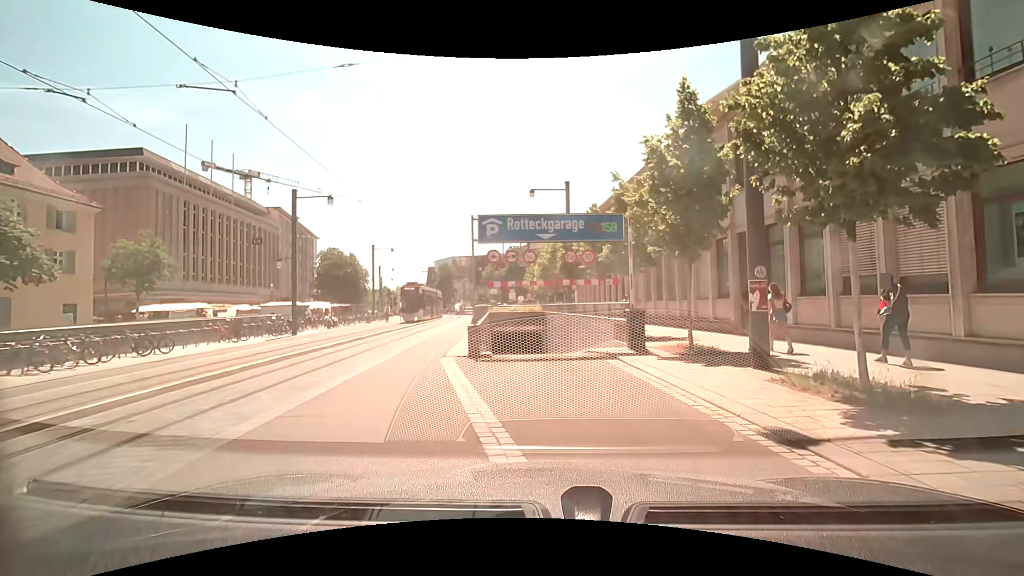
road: residential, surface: asphalt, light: Day
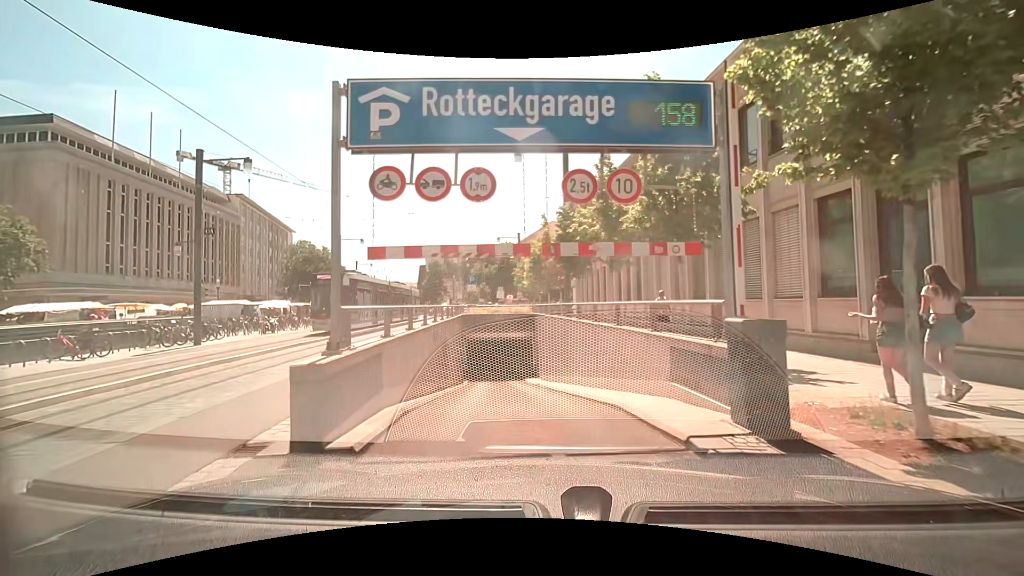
(+0.3, +8.4) m; +1°
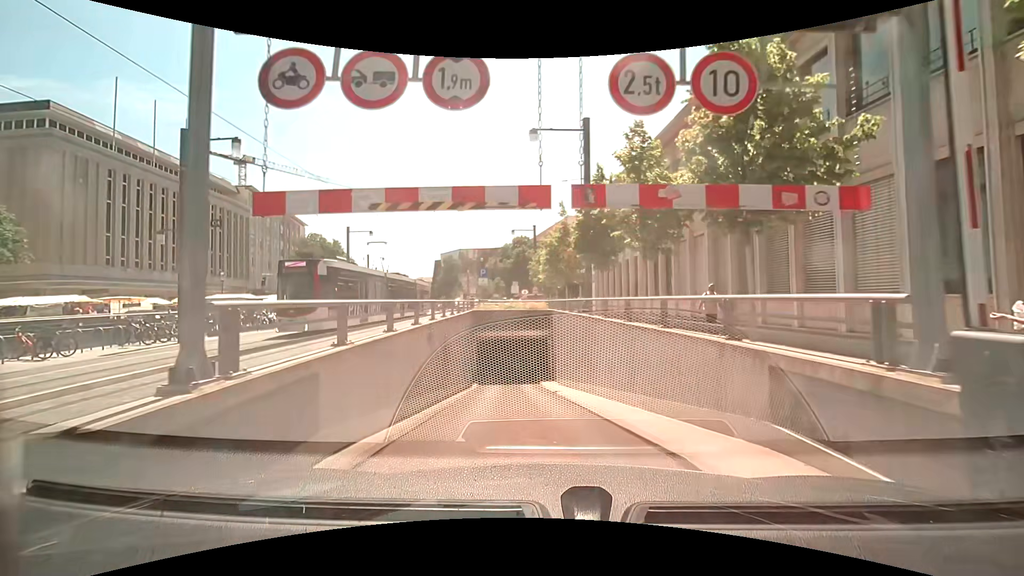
(-0.1, +2.5) m; -3°
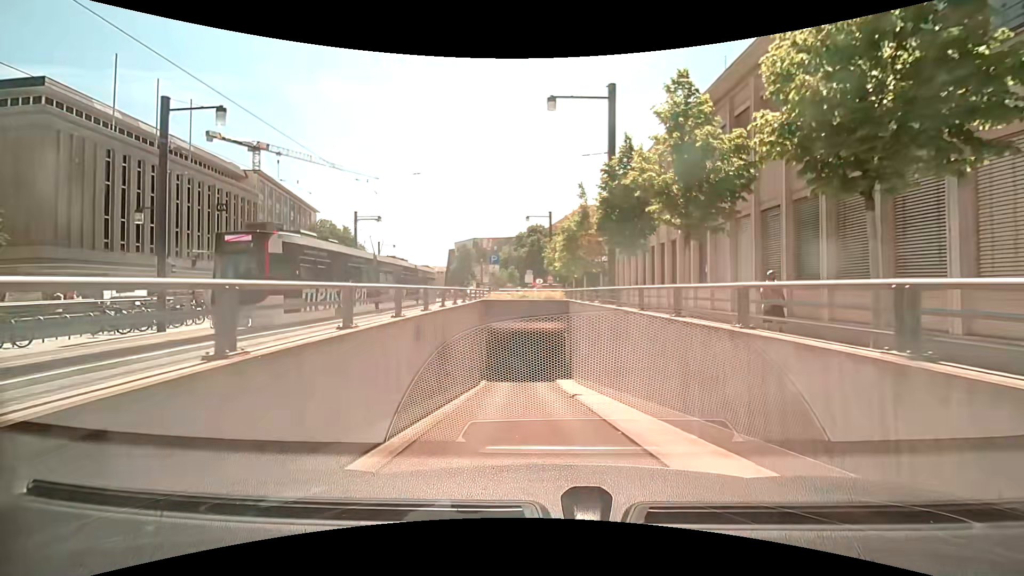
(0.0, +2.4) m; -1°
